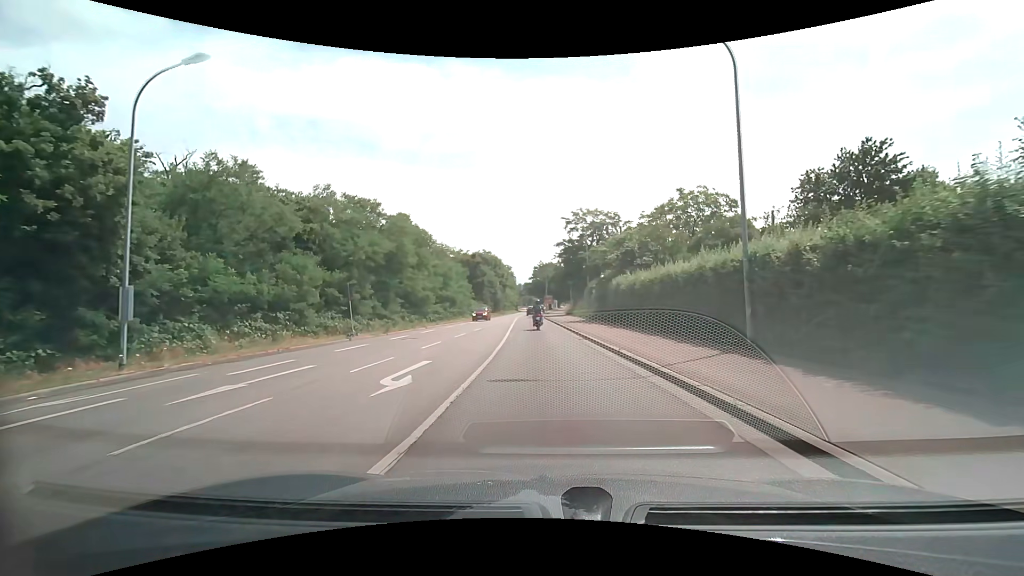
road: secondary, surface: asphalt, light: Day
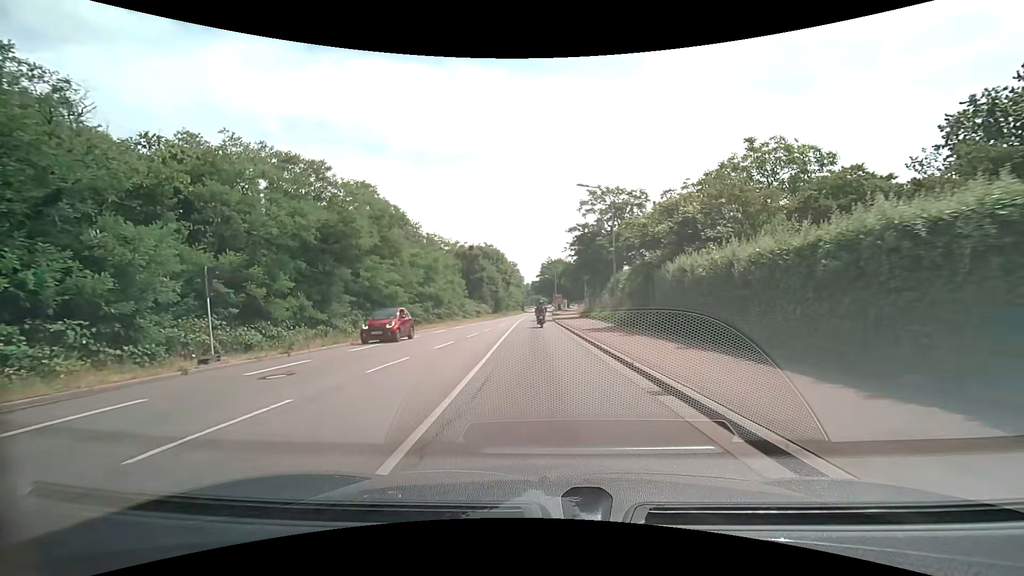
(-0.1, +12.3) m; -1°
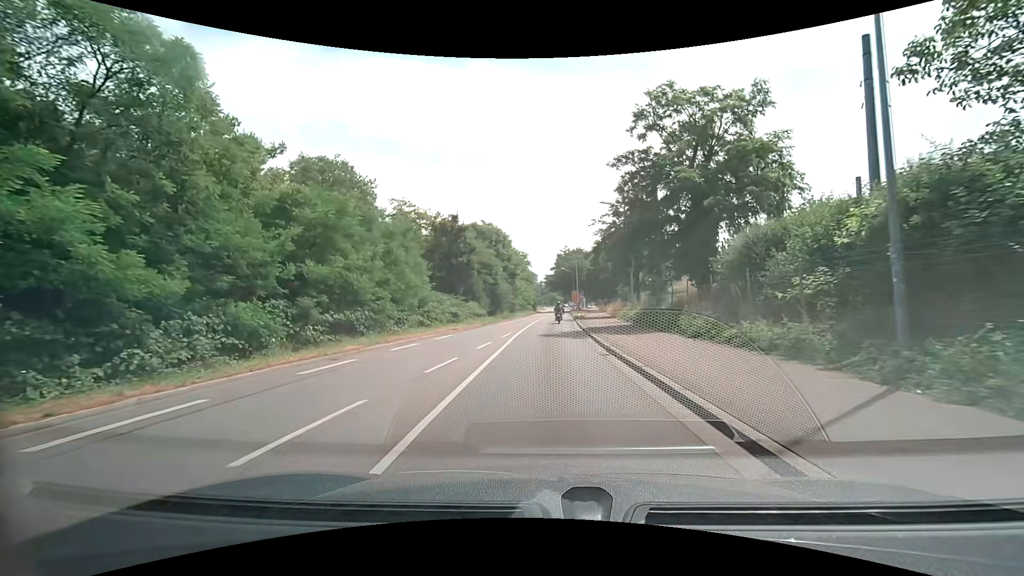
(-0.4, +24.4) m; -2°
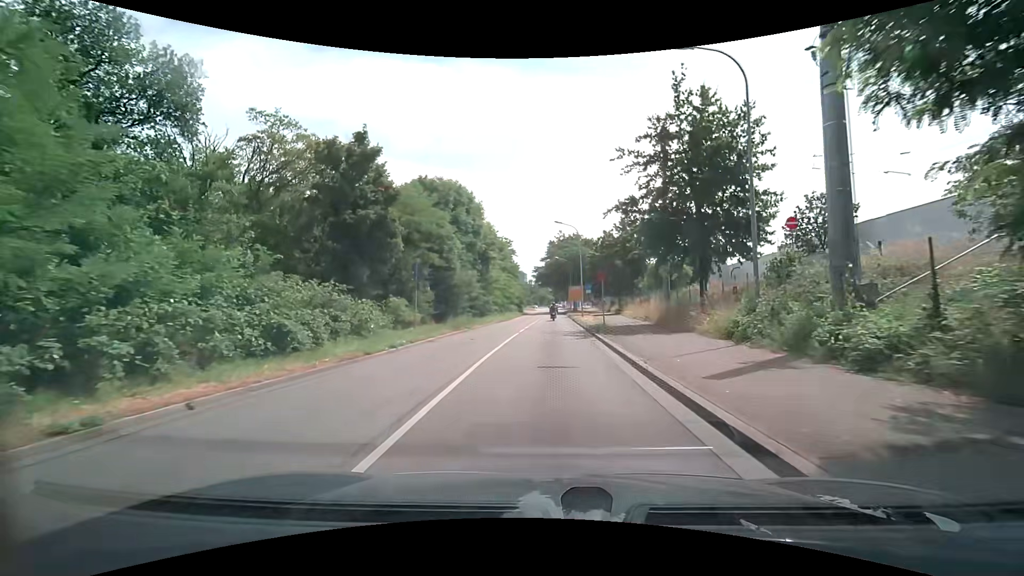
(0.0, +24.1) m; +1°
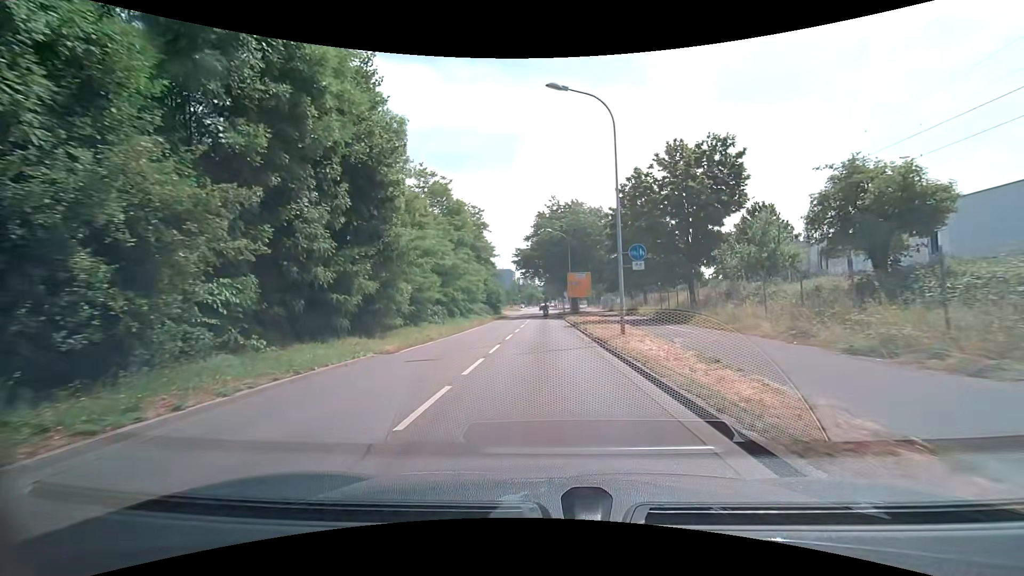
(+0.5, +29.5) m; +1°
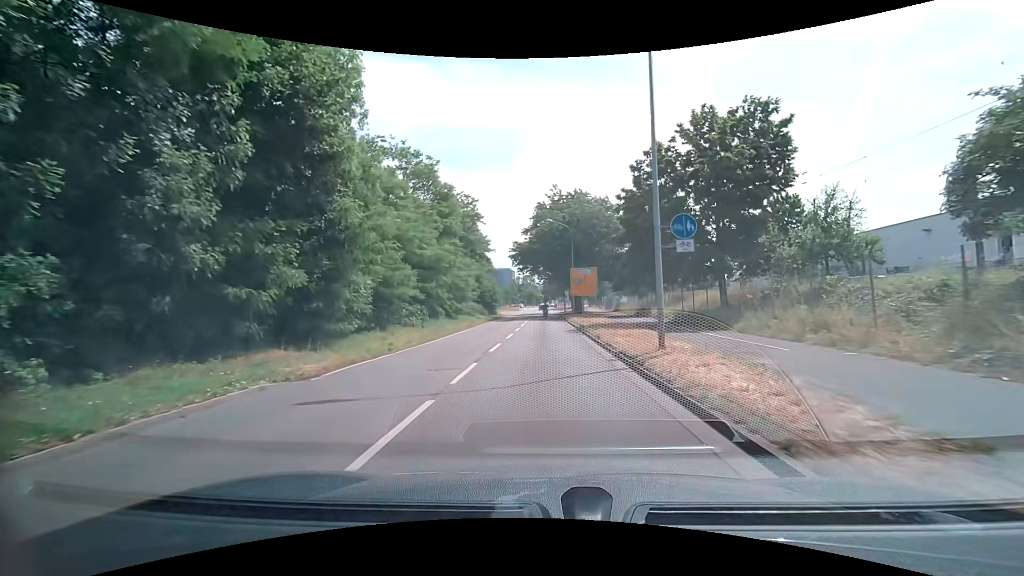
(0.0, +5.8) m; 0°
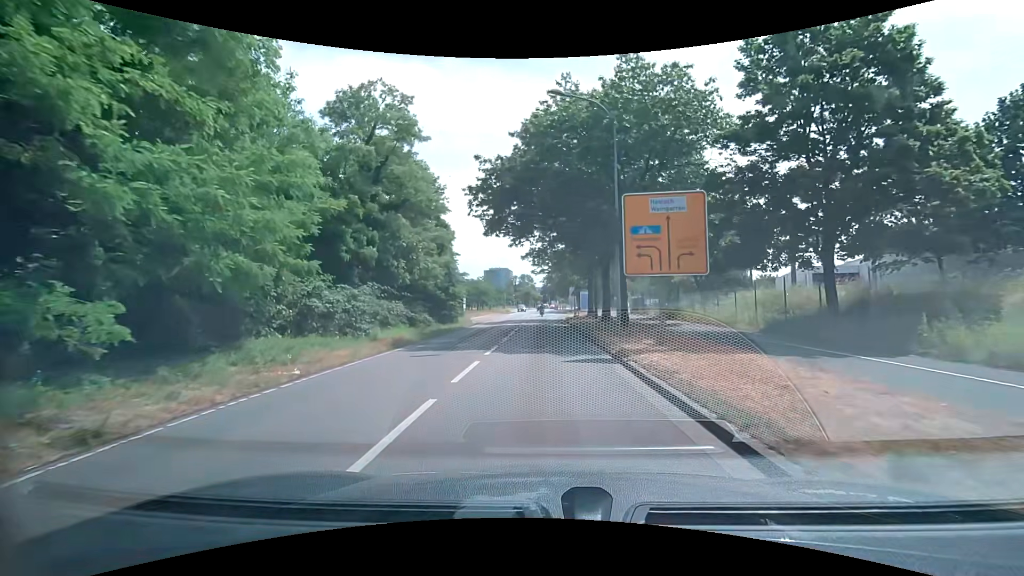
(+0.5, +28.8) m; +1°
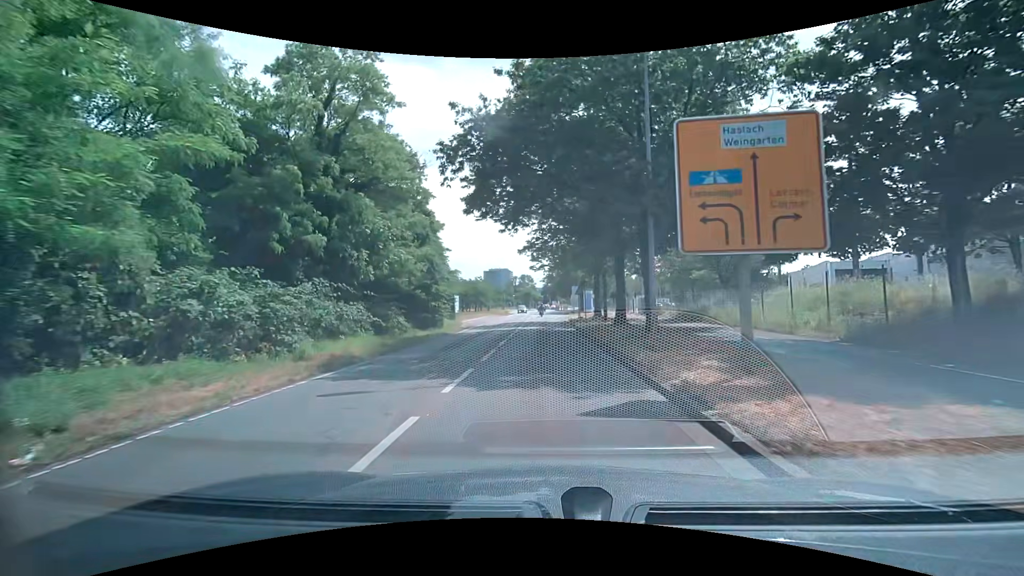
(0.0, +5.7) m; 0°
(0, +10) (0, +20) (0, +30) (0, +40) (0, +50) (0, +60) (0, +70) (0, +80) (0, +90) (0, +100) m
